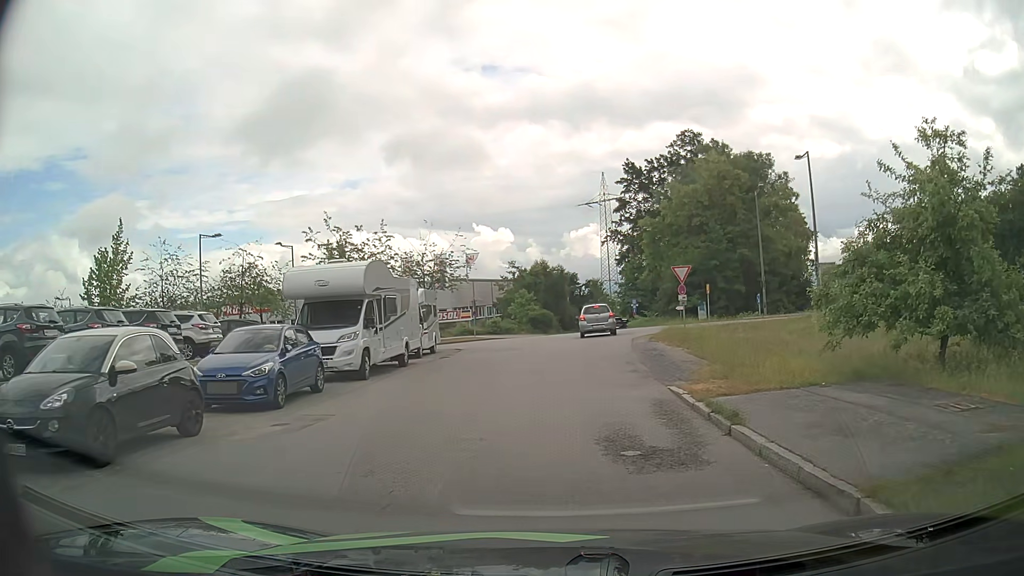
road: residential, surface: asphalt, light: Day
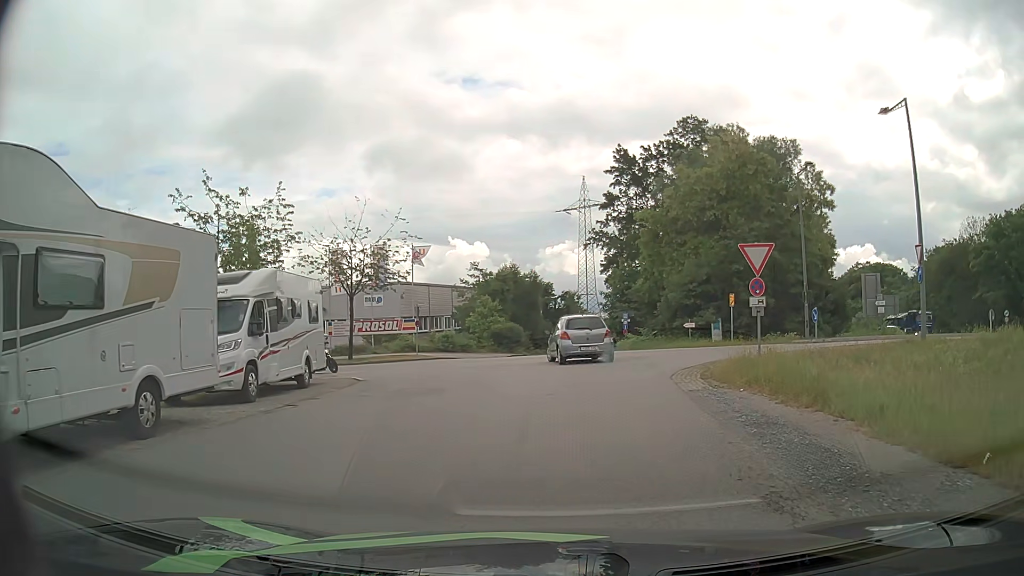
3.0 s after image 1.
(+0.2, +13.1) m; +3°
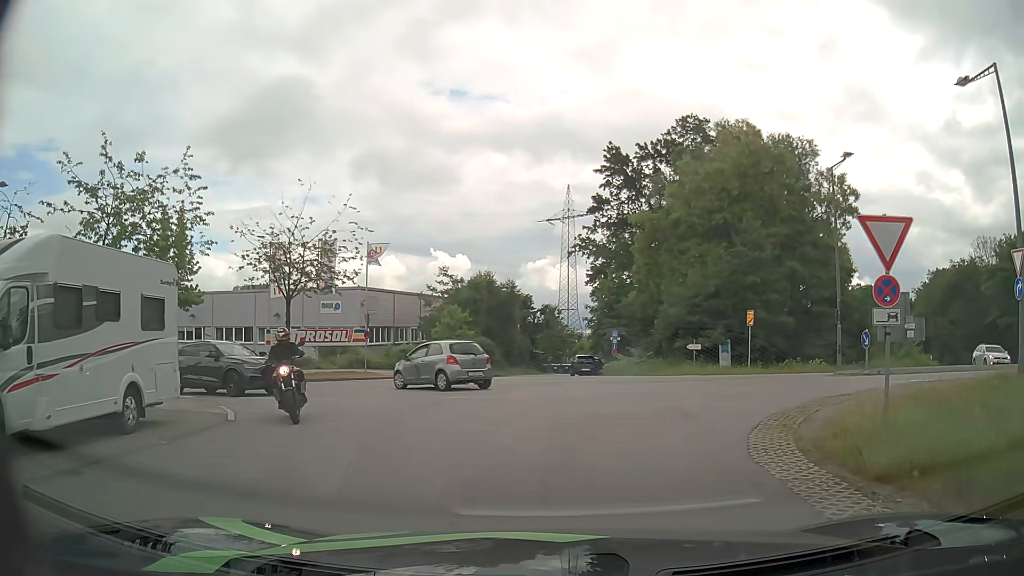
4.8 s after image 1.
(0.0, +7.0) m; +1°
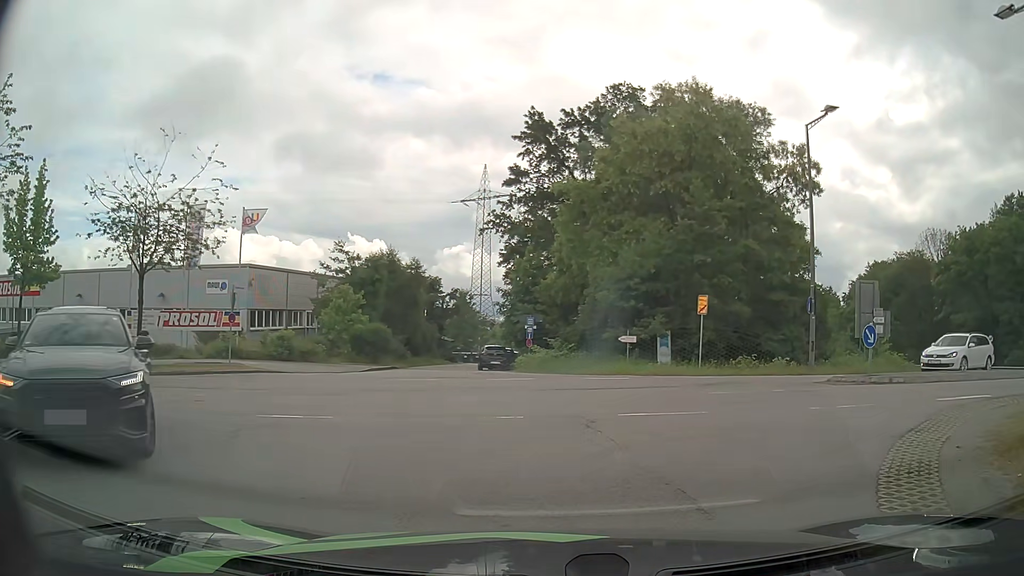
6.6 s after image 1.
(+0.4, +6.2) m; +8°
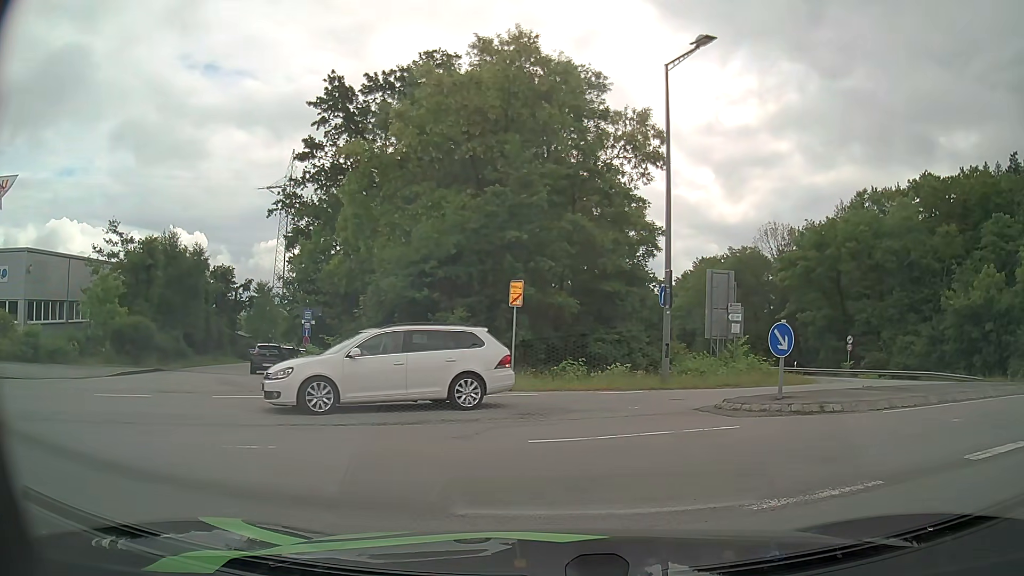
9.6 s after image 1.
(+0.8, +6.1) m; +14°
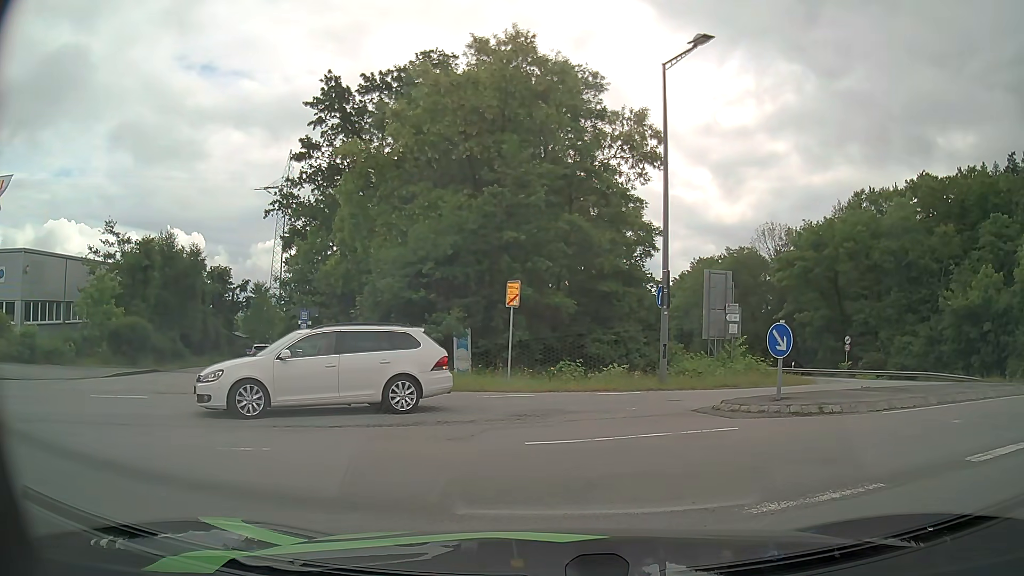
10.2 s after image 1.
(0.0, +0.1) m; 0°
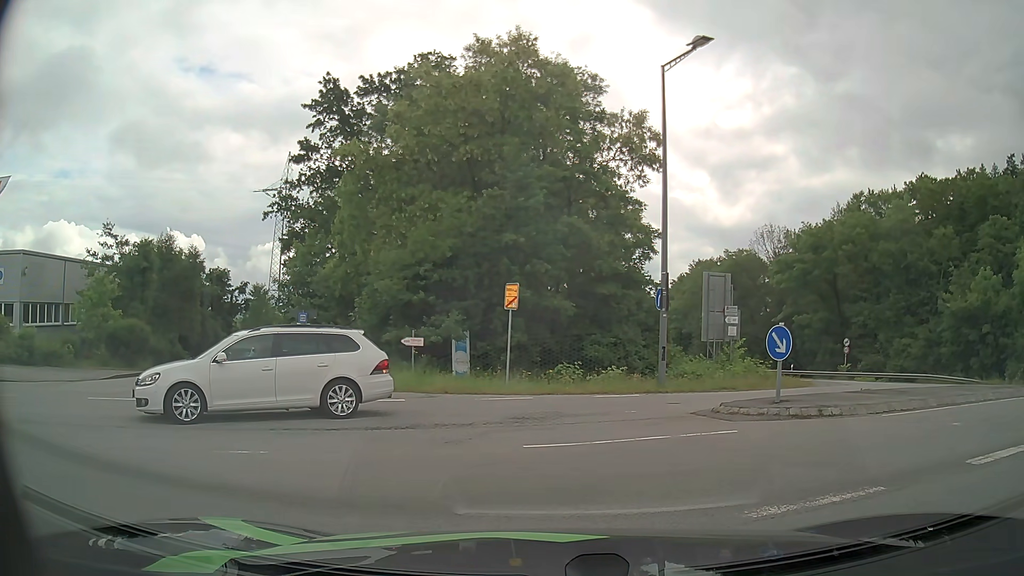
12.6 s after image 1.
(0.0, +0.1) m; 0°
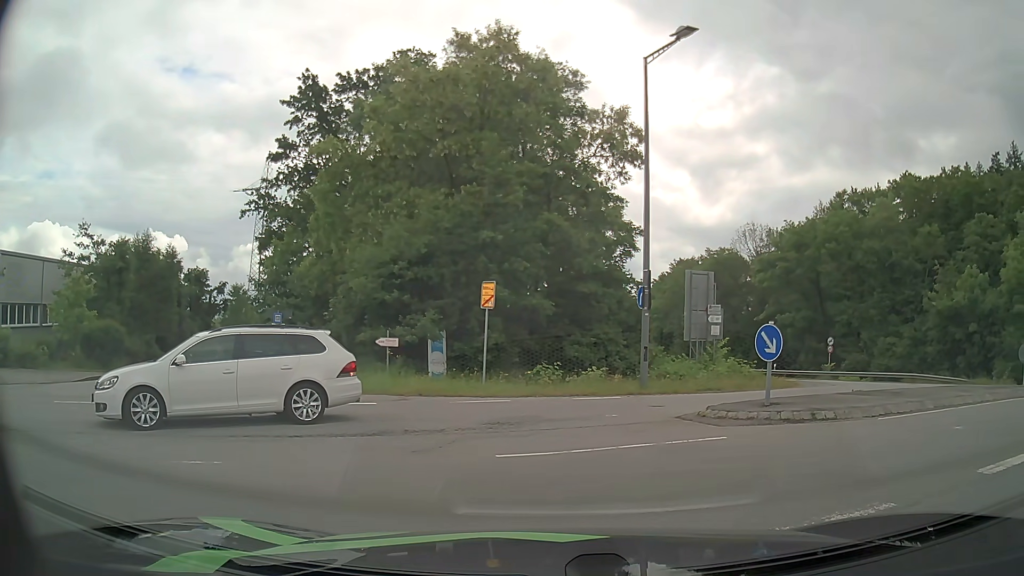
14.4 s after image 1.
(0.0, +0.6) m; 0°
